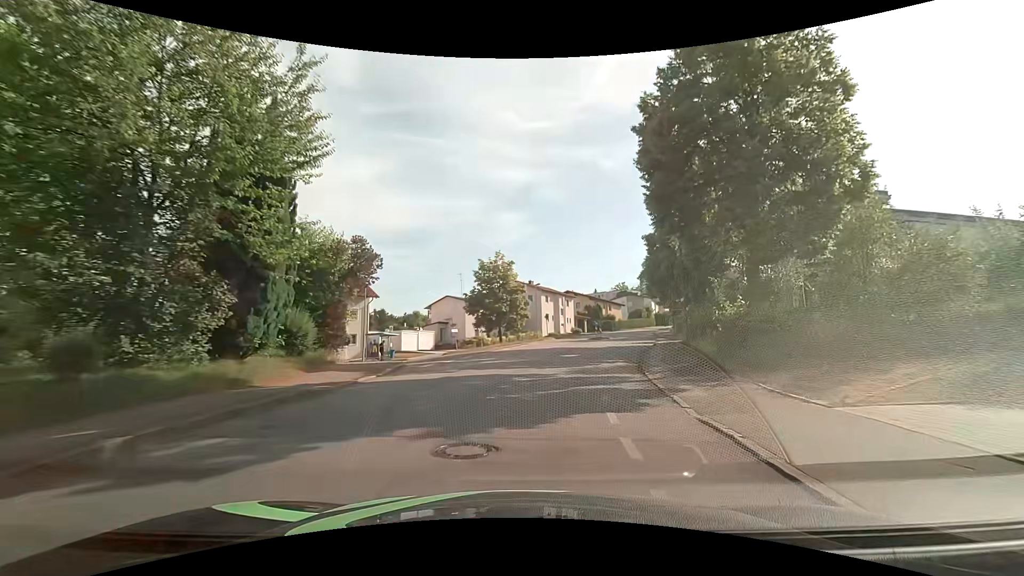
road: residential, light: Day
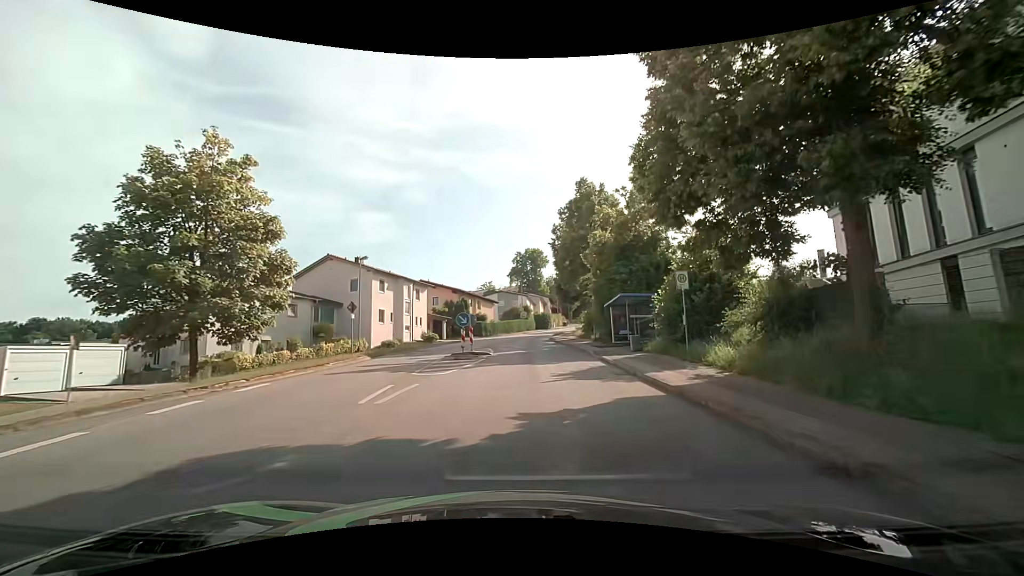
(+3.9, +28.3) m; +16°
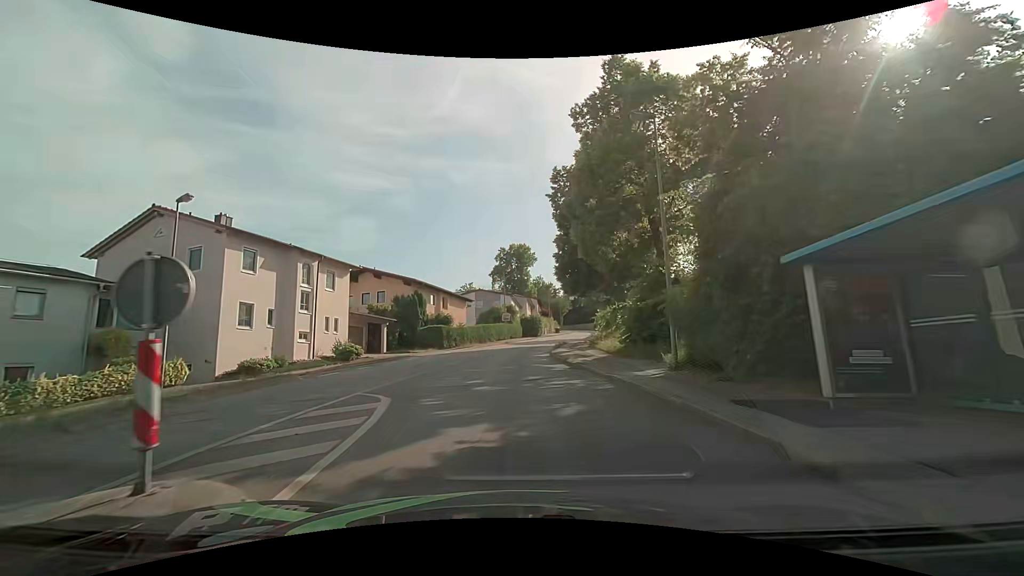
(+0.4, +20.8) m; +2°
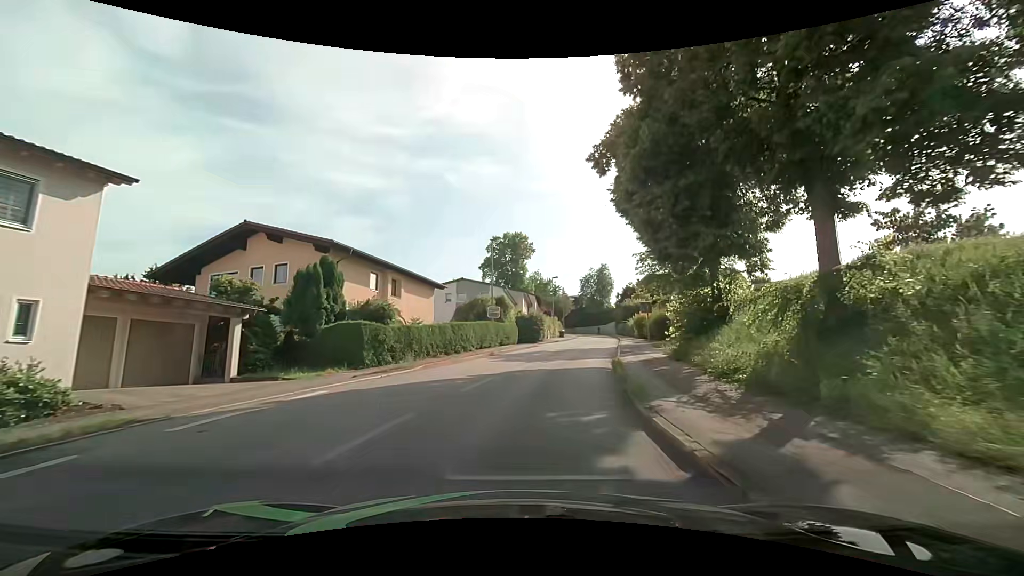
(-0.1, +20.6) m; +1°
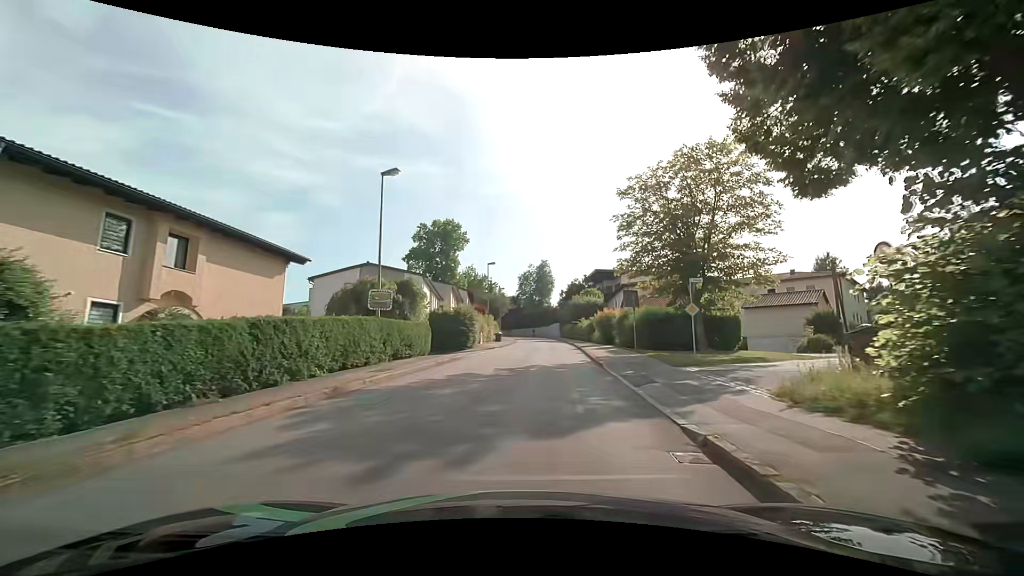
(+1.0, +15.8) m; +8°
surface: asphalt
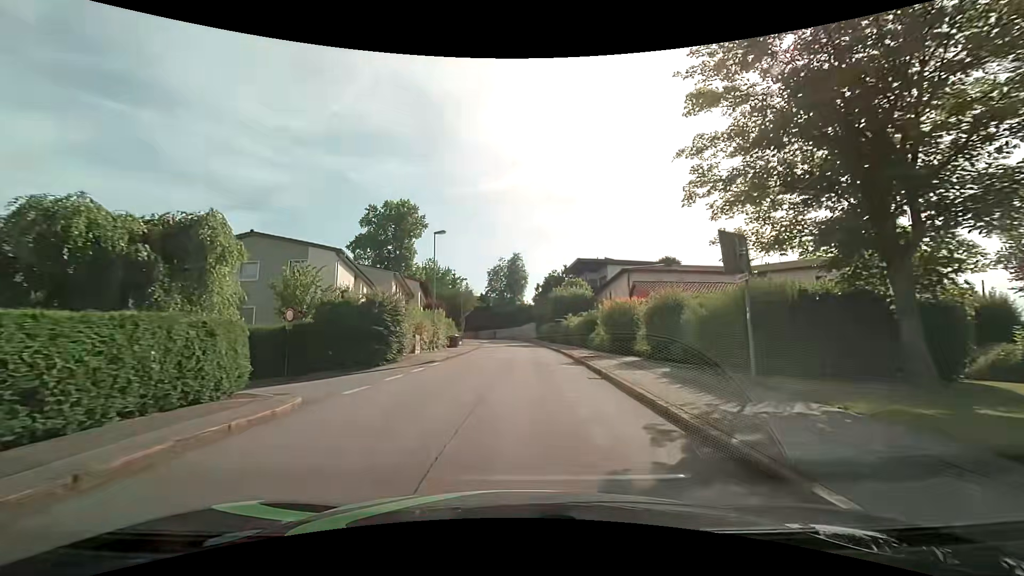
(+0.5, +16.3) m; +3°
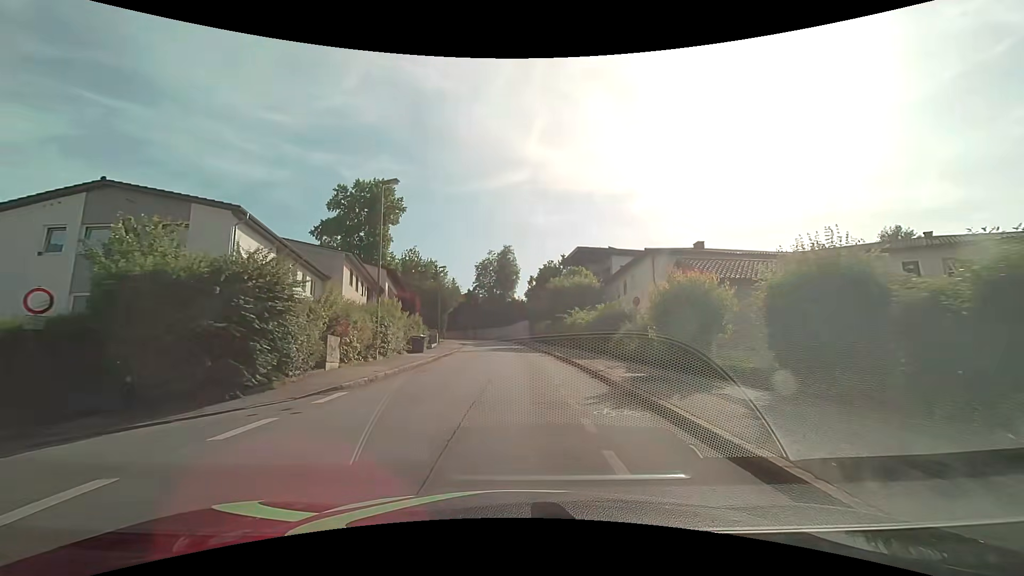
(+0.1, +11.3) m; 0°
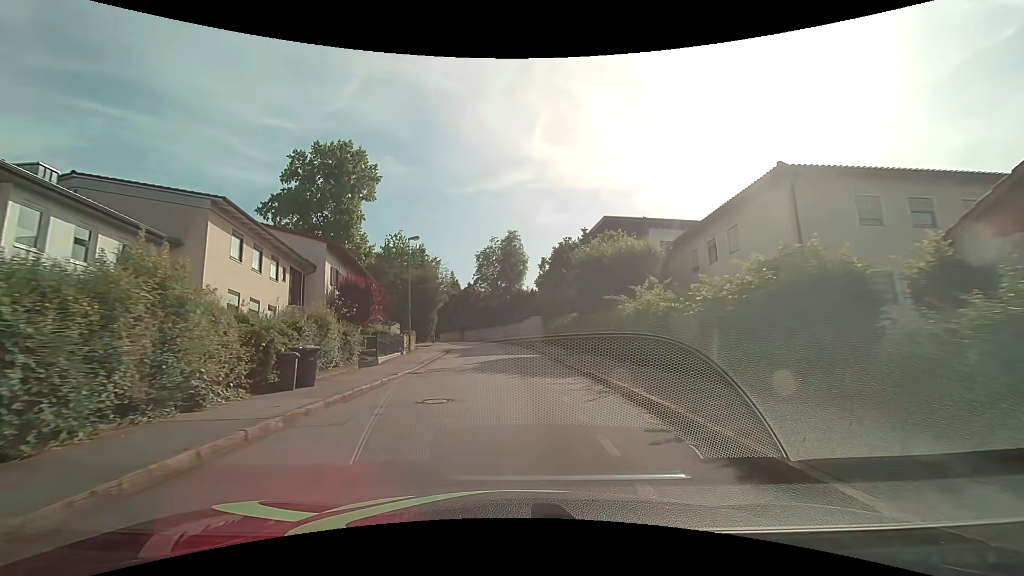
(+0.2, +17.2) m; -1°
(0, +10) (0, +20) (-1, +30) (-2, +40) (-3, +50) (-4, +60) (-6, +70) (-8, +79) (-11, +89) (-14, +99) m
